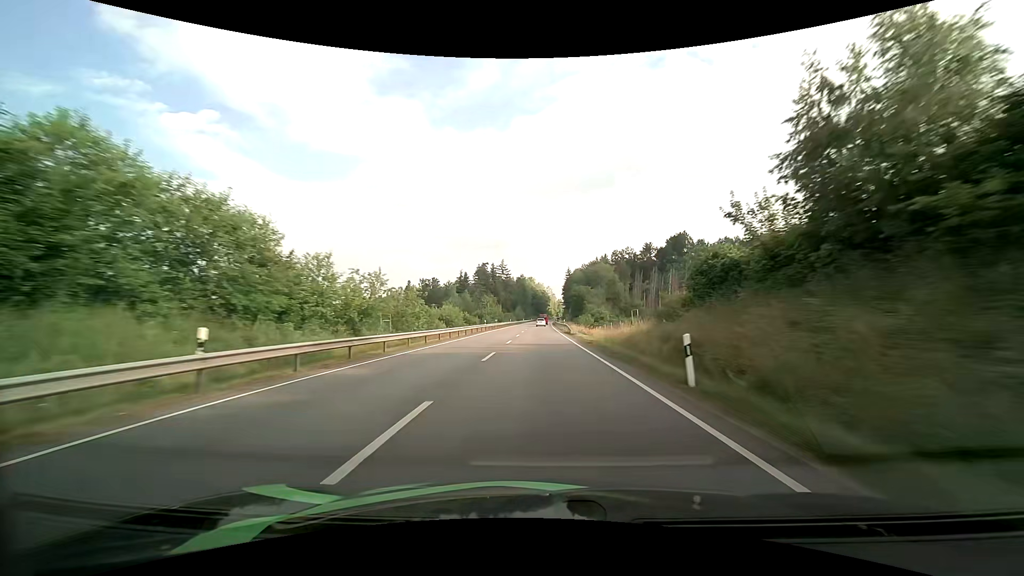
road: primary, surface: asphalt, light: Day
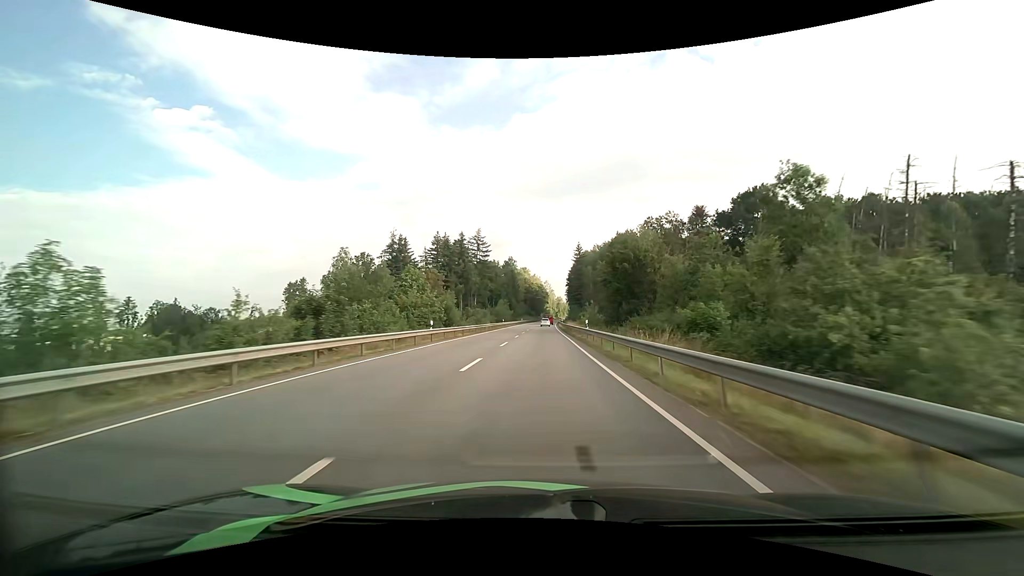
(+2.8, +74.9) m; +2°
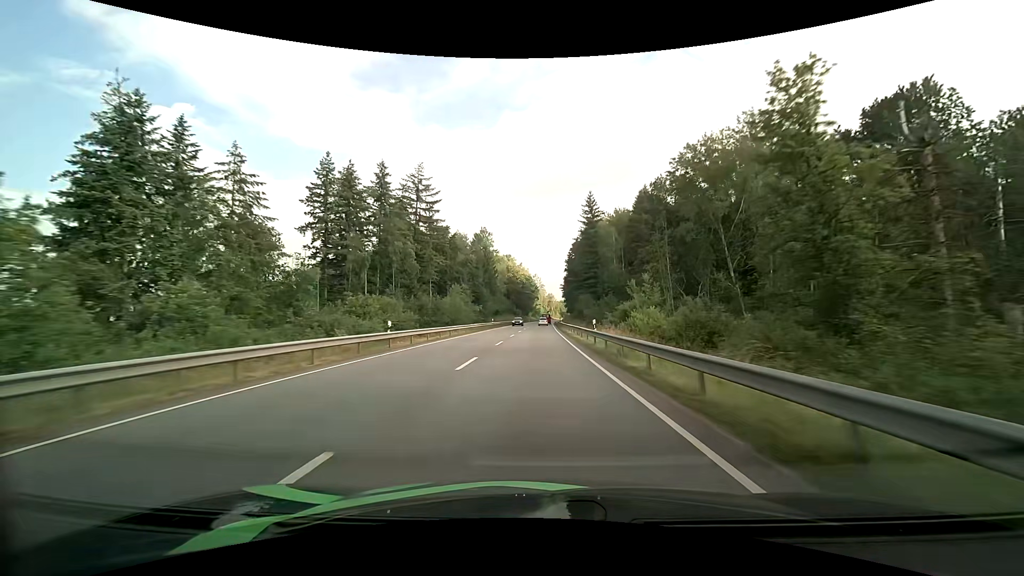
(+0.6, +59.8) m; +1°
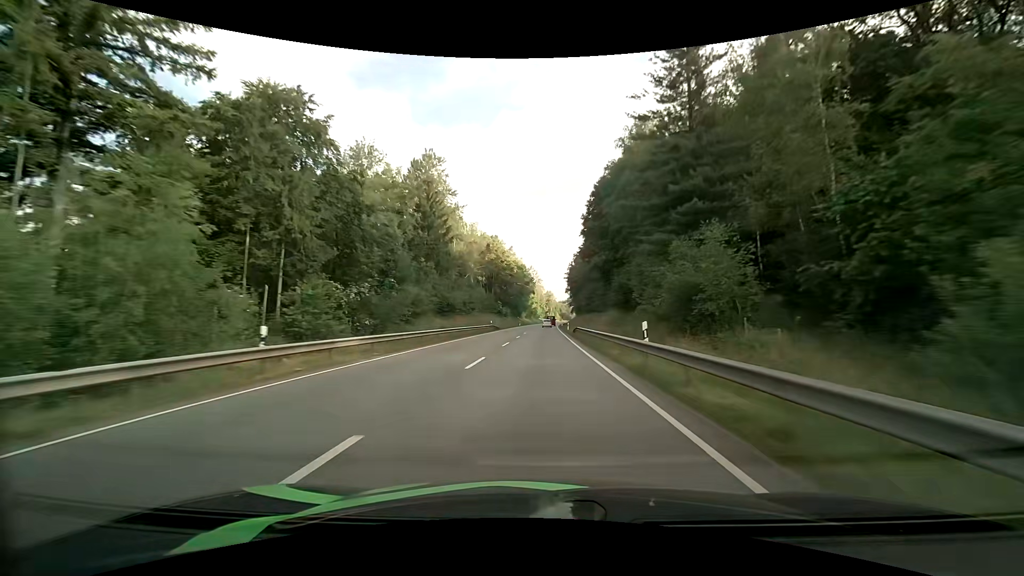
(+0.5, +59.2) m; +1°
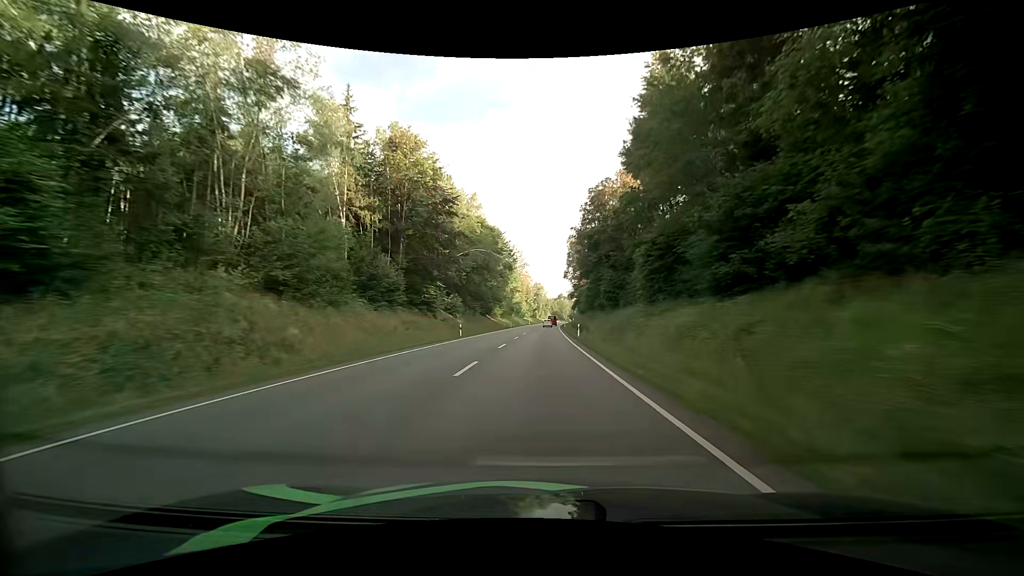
(+0.8, +73.6) m; +1°
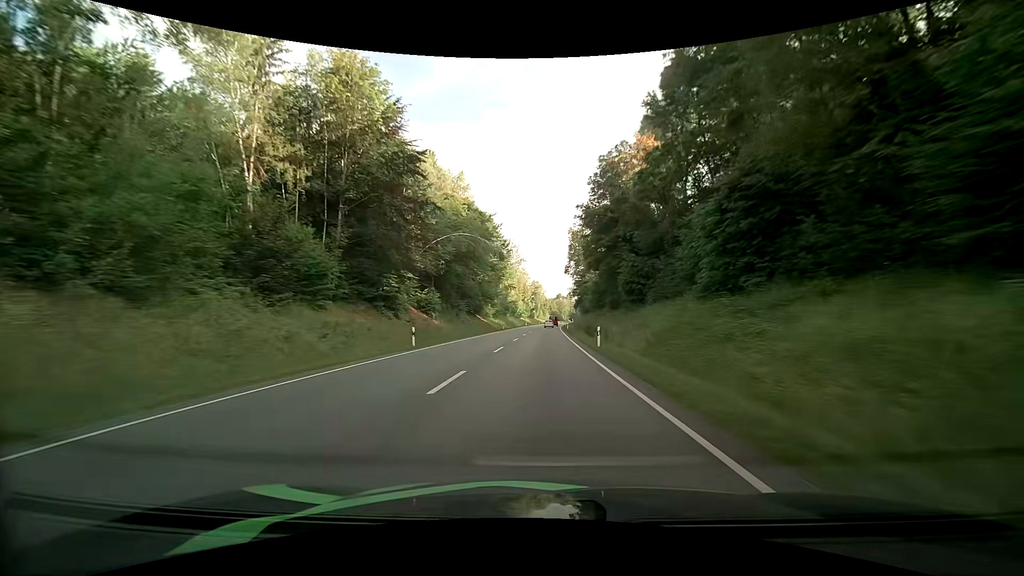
(0.0, +14.9) m; 0°
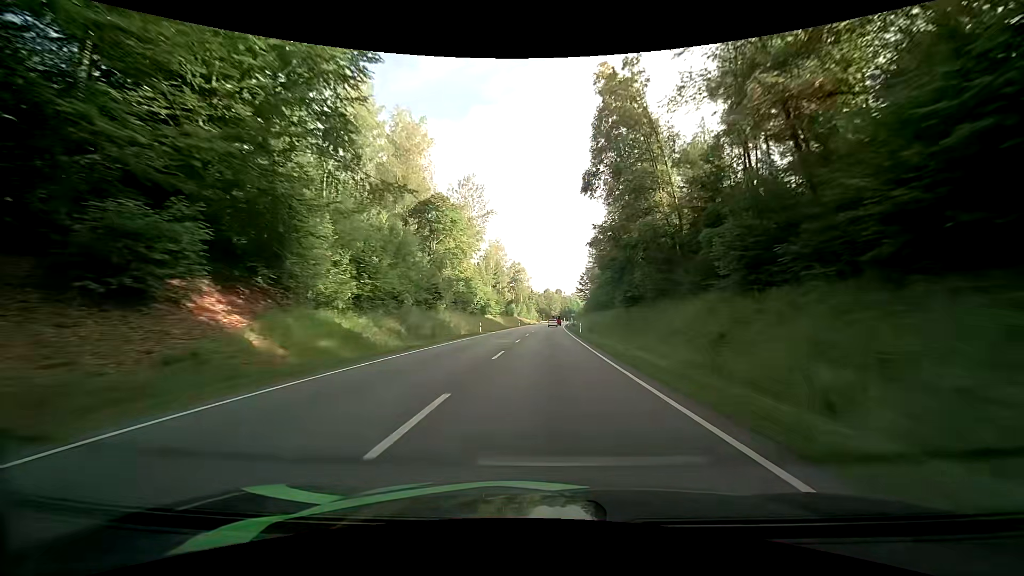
(+1.4, +76.2) m; +2°
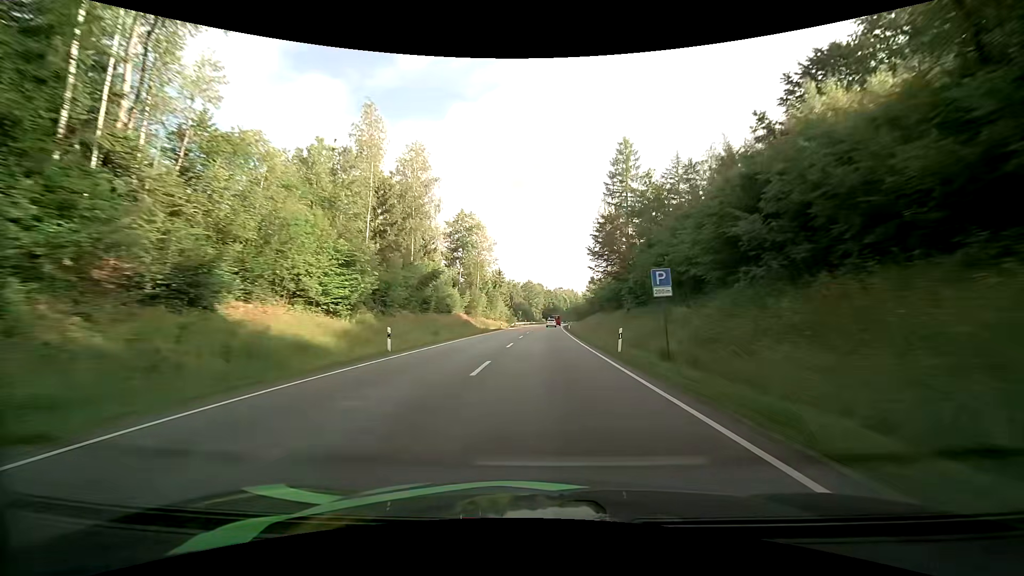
(+1.1, +77.0) m; +2°
(0, +10) (0, +20) (0, +30) (0, +40) (+1, +50) (+1, +60) (+1, +70) (+2, +80) (+2, +90) (+3, +100) m
